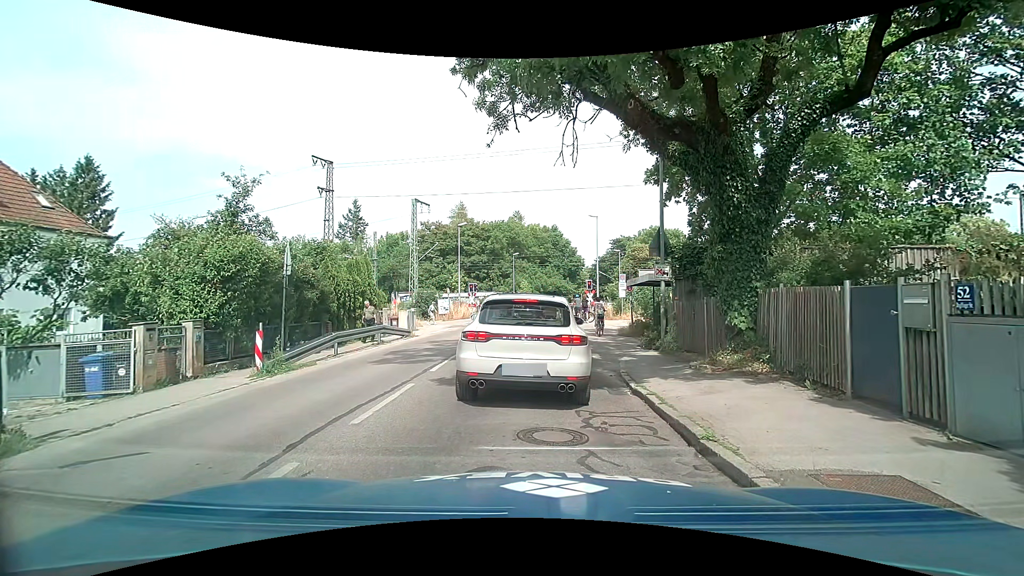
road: tertiary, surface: asphalt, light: Day
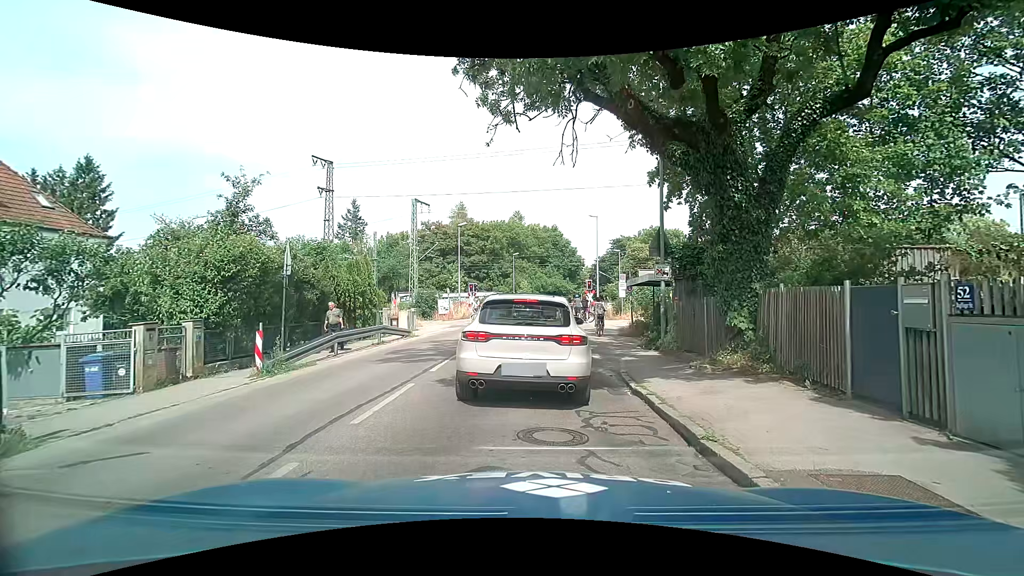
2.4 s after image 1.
(0.0, 0.0) m; 0°
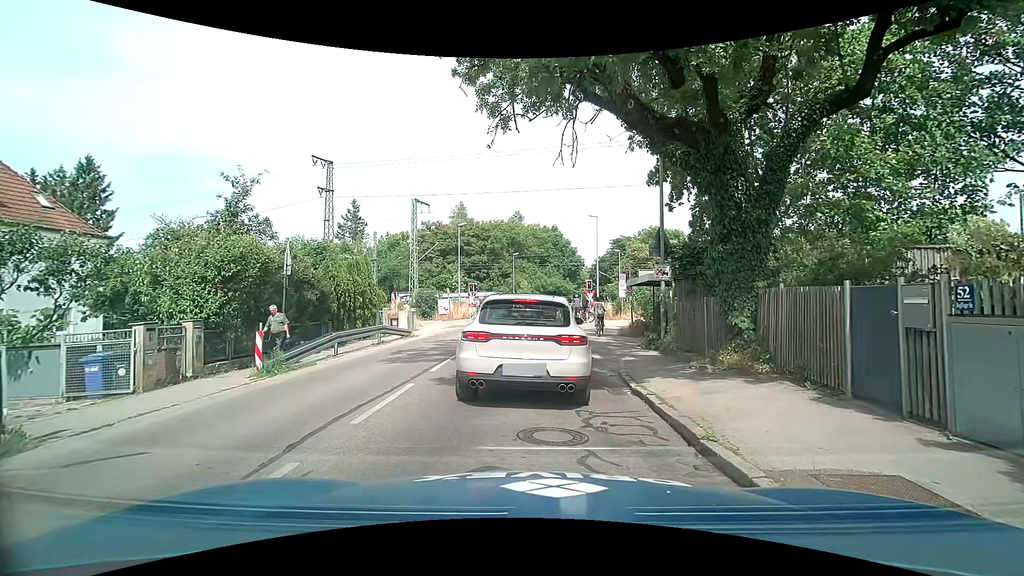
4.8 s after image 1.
(0.0, 0.0) m; 0°
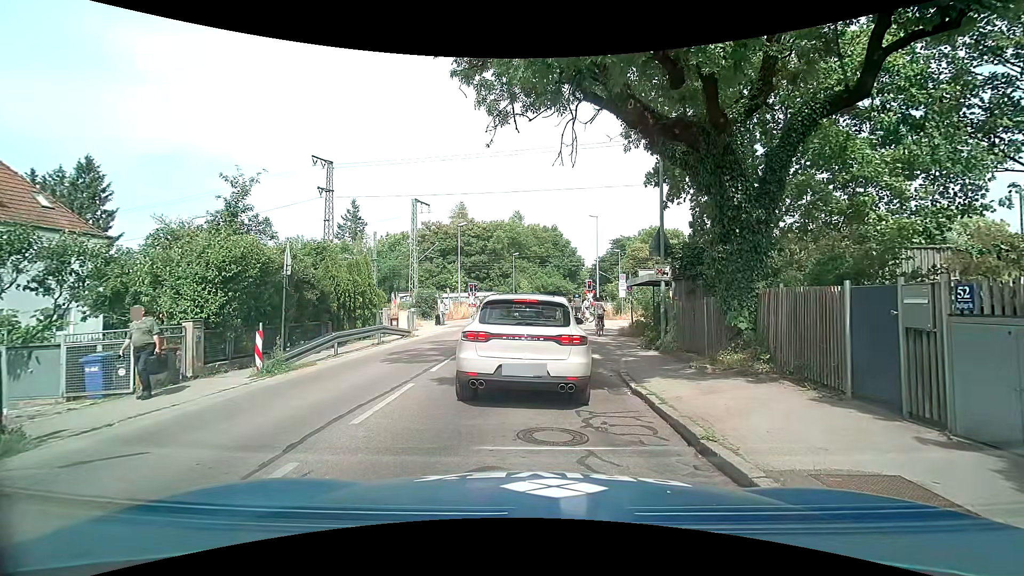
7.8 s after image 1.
(0.0, 0.0) m; 0°
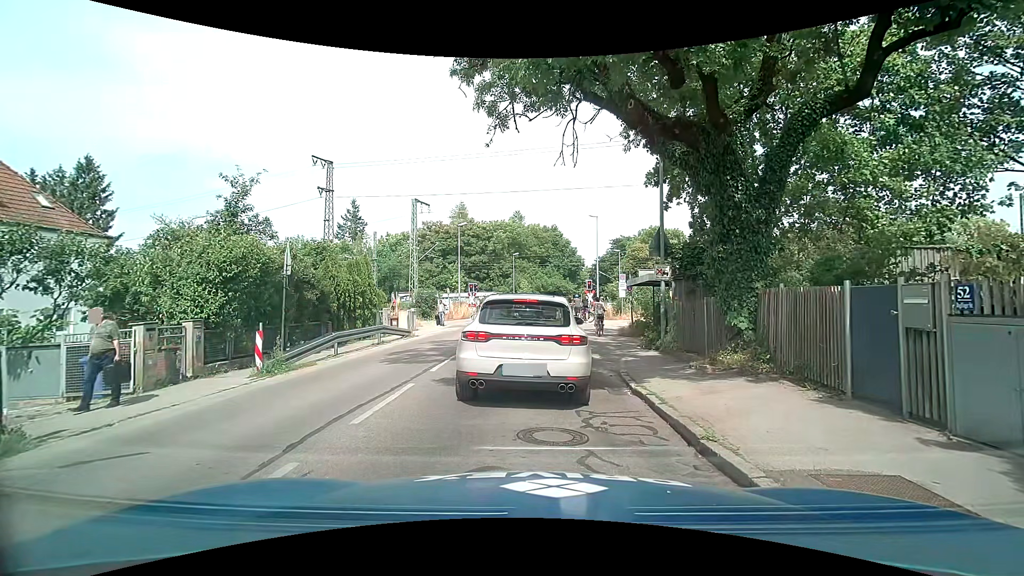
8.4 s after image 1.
(0.0, 0.0) m; 0°
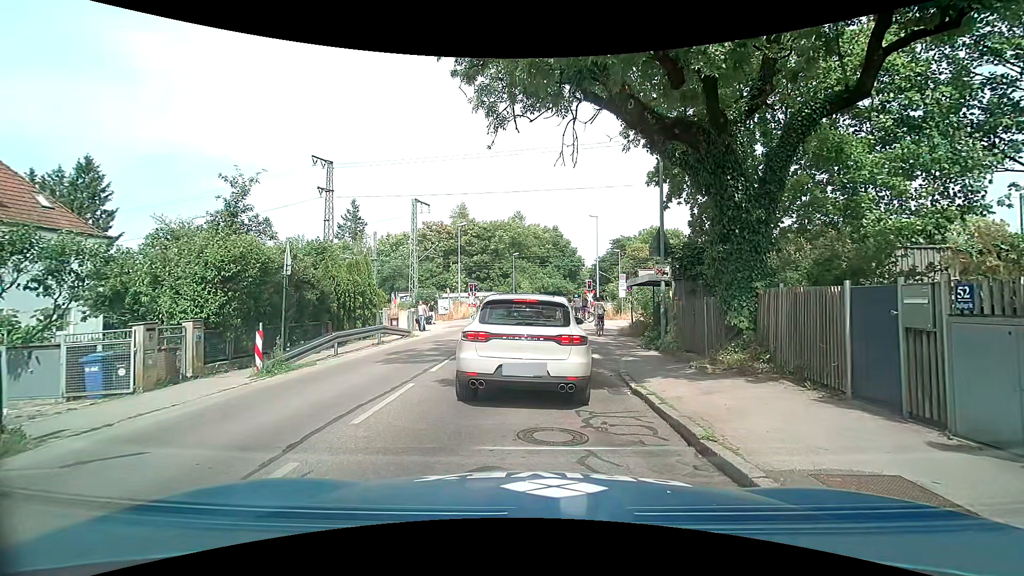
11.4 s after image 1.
(0.0, 0.0) m; 0°
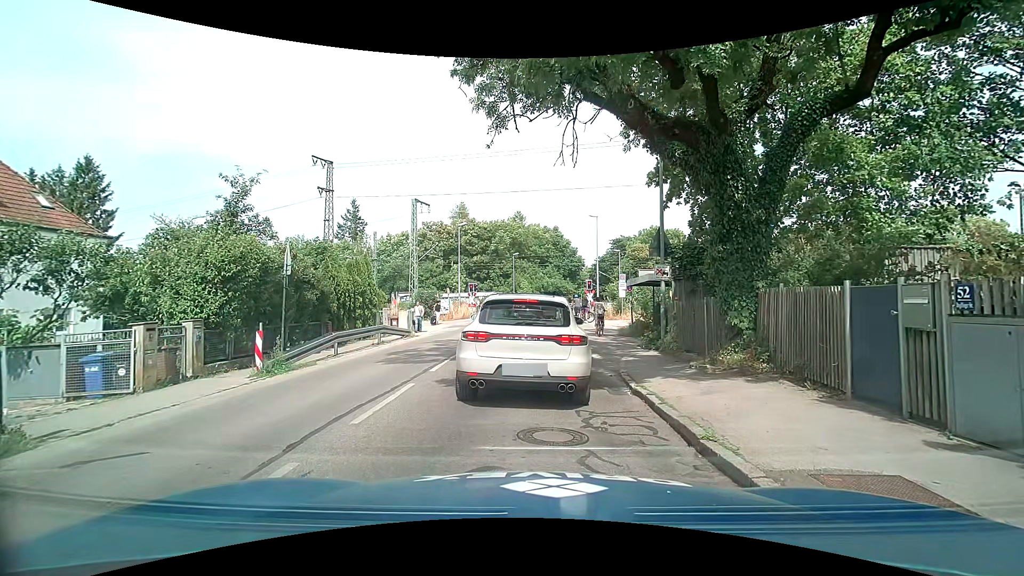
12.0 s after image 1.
(0.0, 0.0) m; 0°
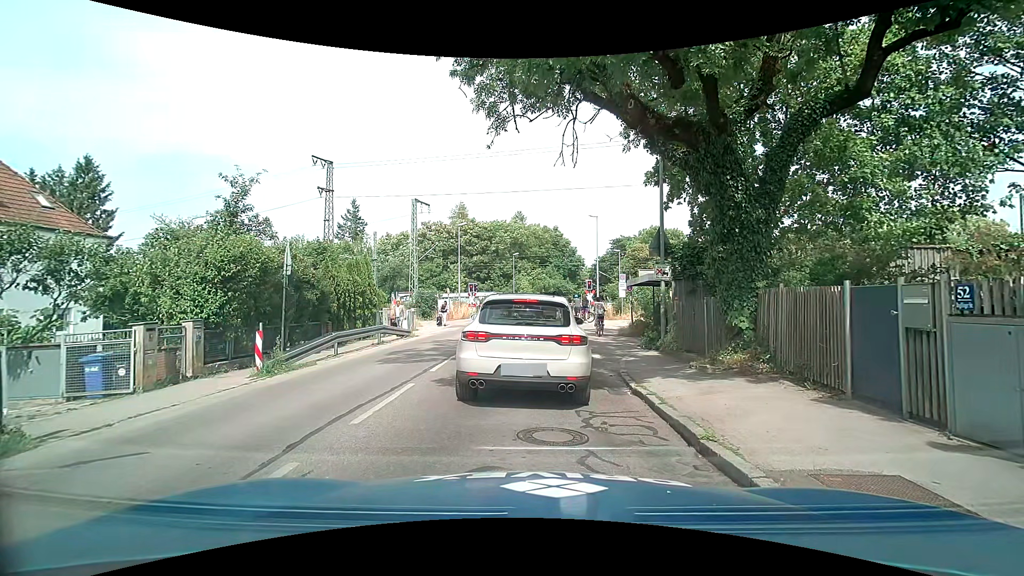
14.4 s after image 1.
(0.0, 0.0) m; 0°
